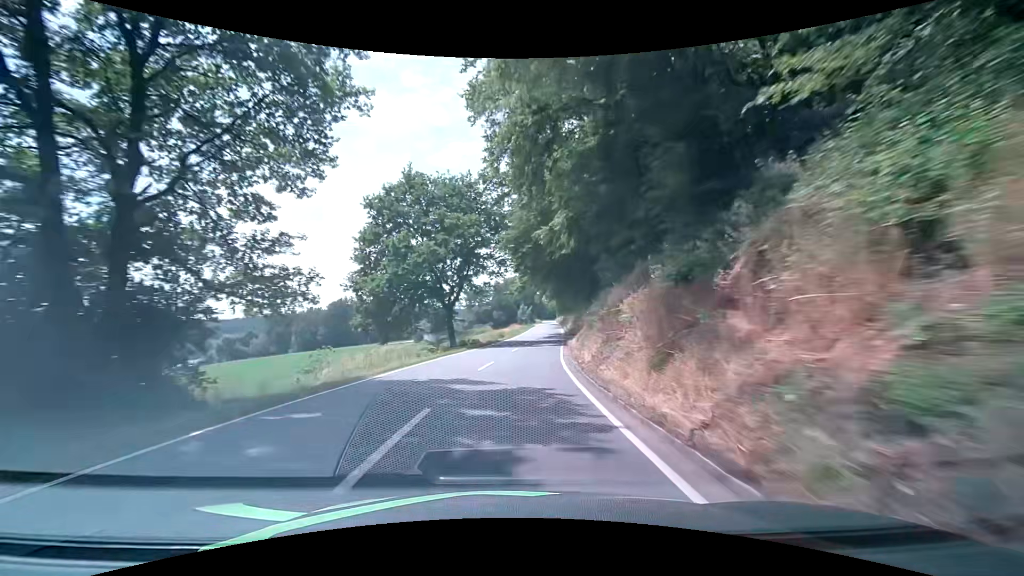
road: secondary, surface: asphalt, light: Day
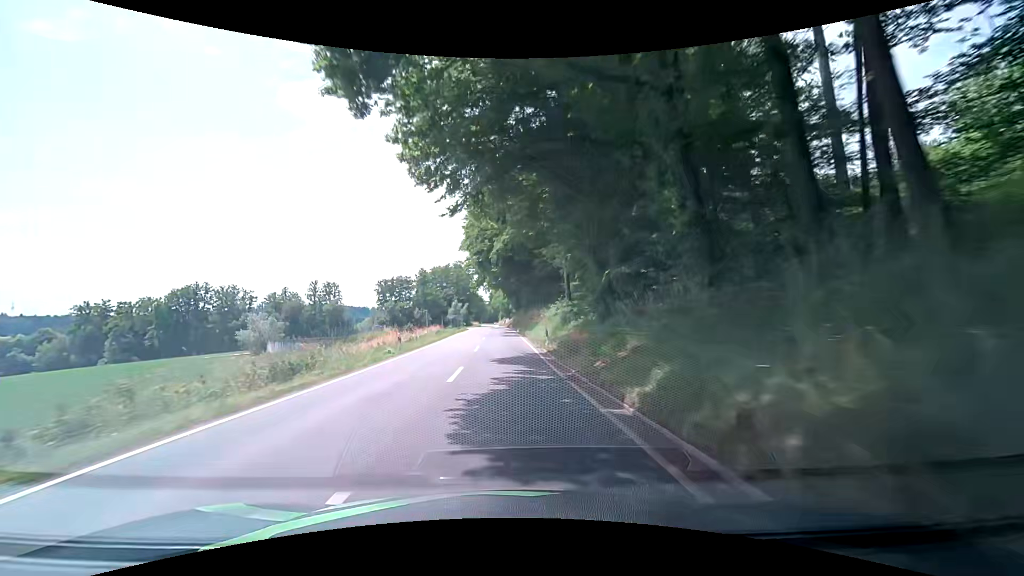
(+4.0, +51.7) m; +6°
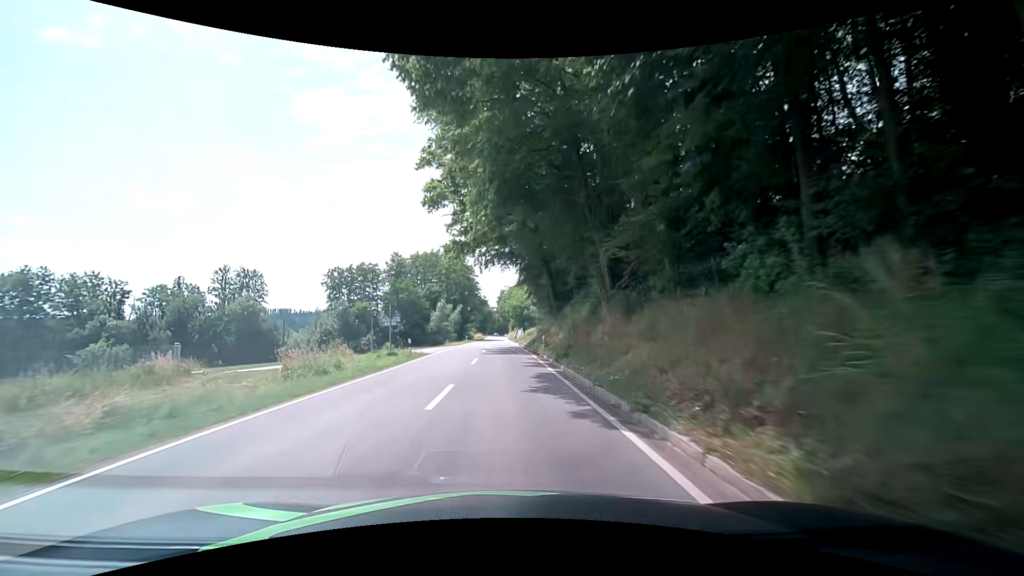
(+0.2, +51.4) m; 0°
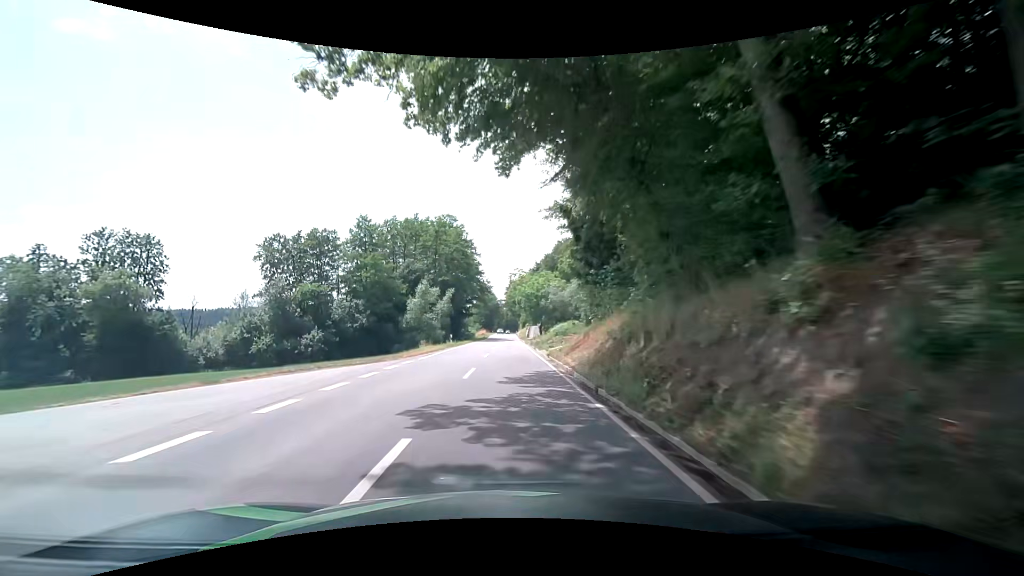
(-0.4, +30.3) m; -1°
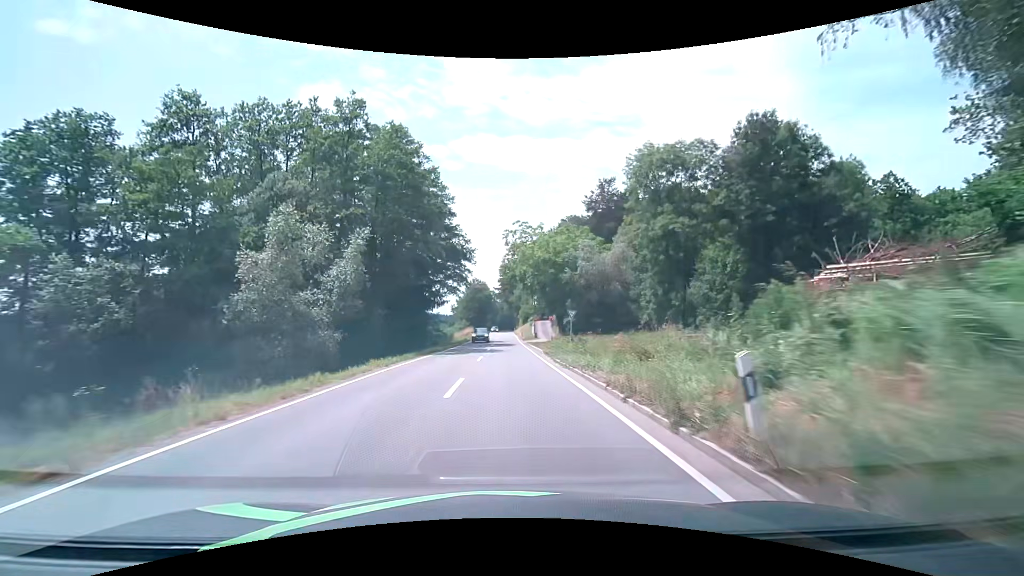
(+0.1, +40.1) m; +1°
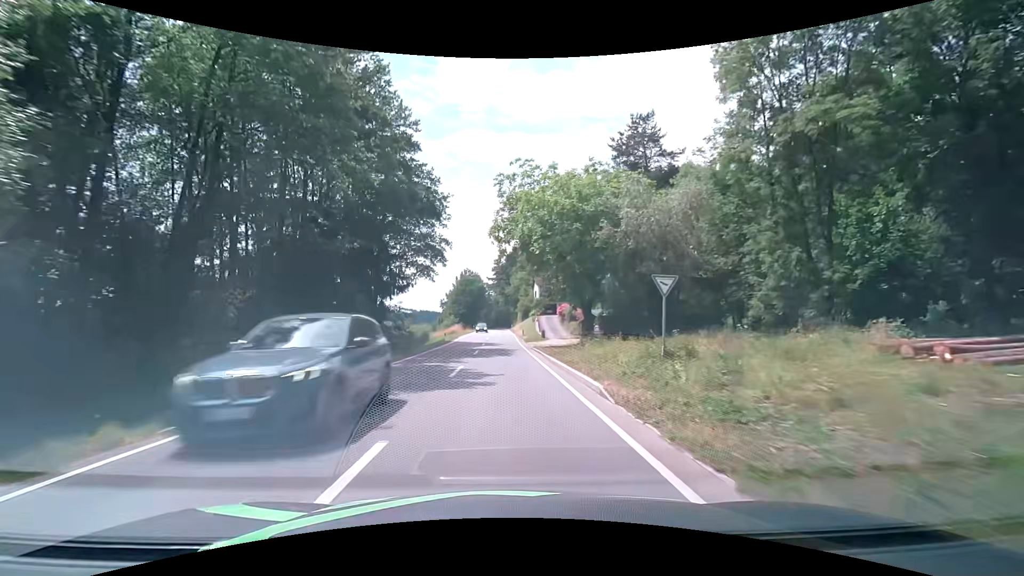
(0.0, +20.0) m; 0°
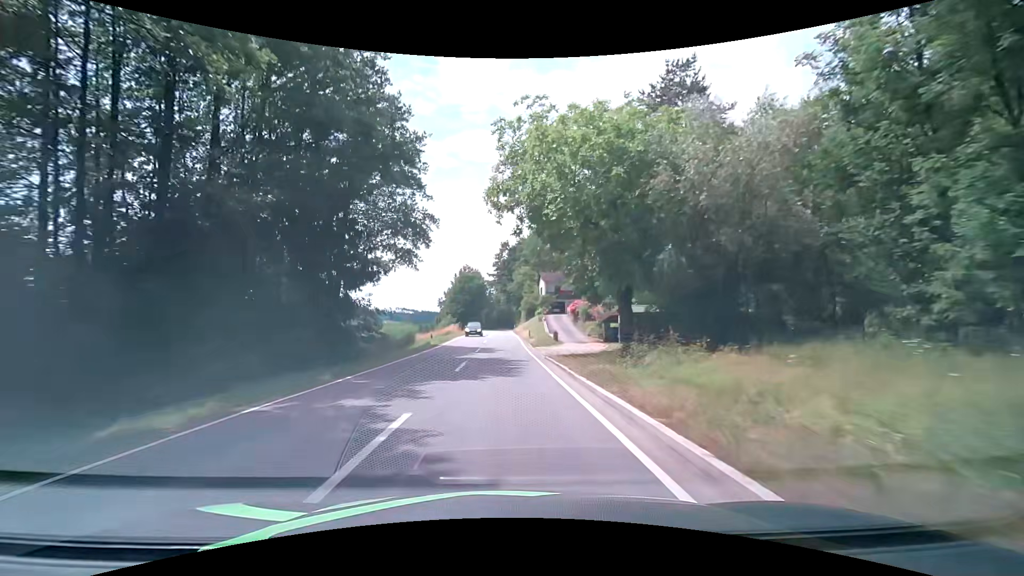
(0.0, +10.0) m; 0°
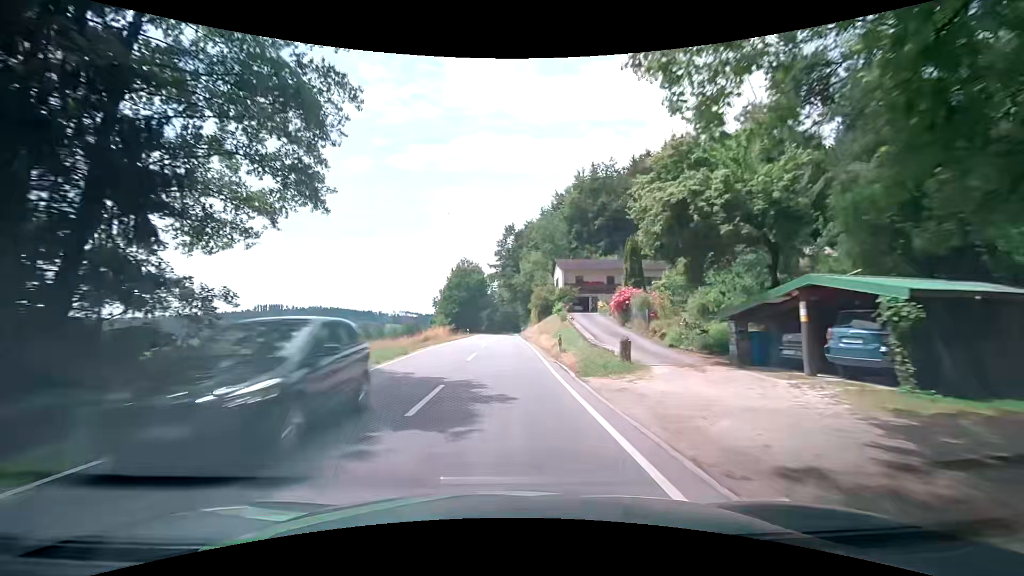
(0.0, +20.1) m; 0°
(0, +10) (0, +20) (0, +30) (0, +40) (-1, +50) (-1, +60) (-1, +70) (-1, +80) (0, +90) (0, +100) m
